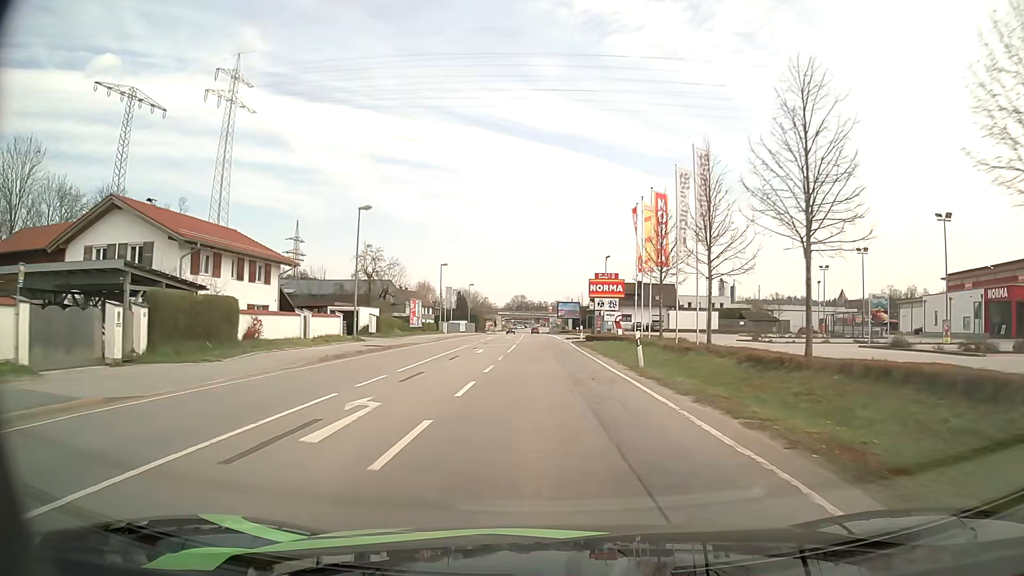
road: primary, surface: asphalt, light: Day
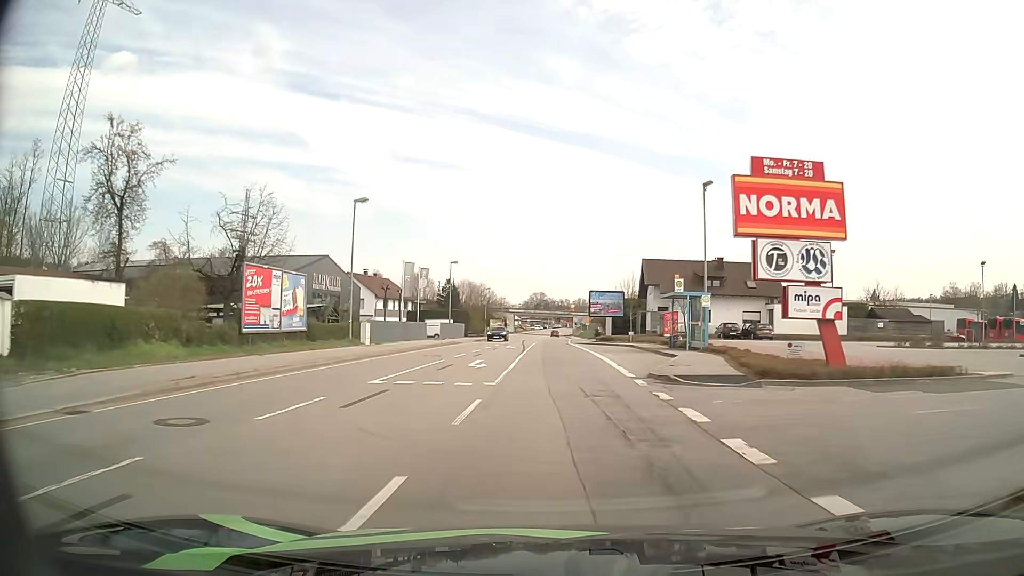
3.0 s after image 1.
(-0.4, +40.8) m; -2°
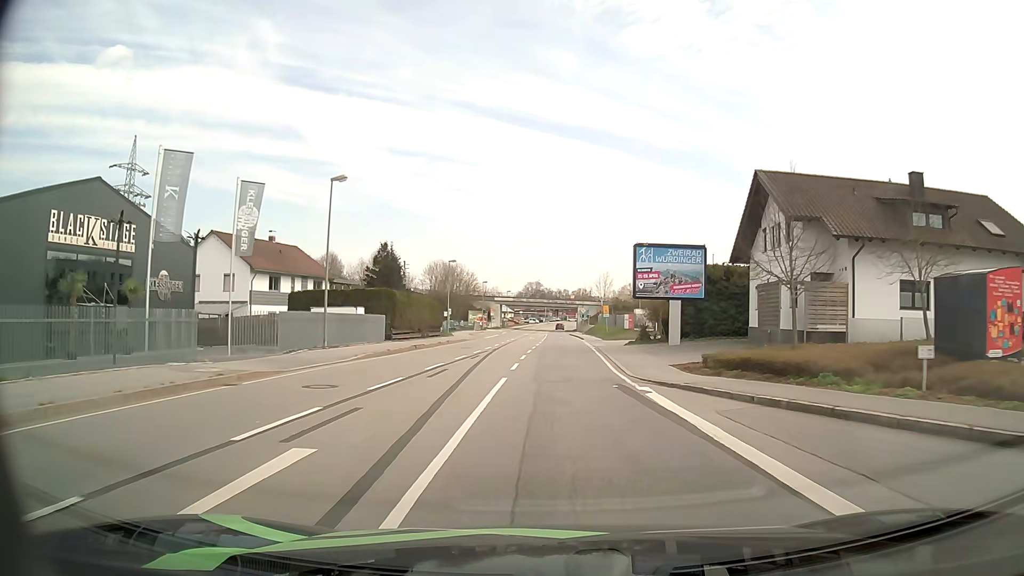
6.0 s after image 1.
(-0.2, +39.4) m; 0°
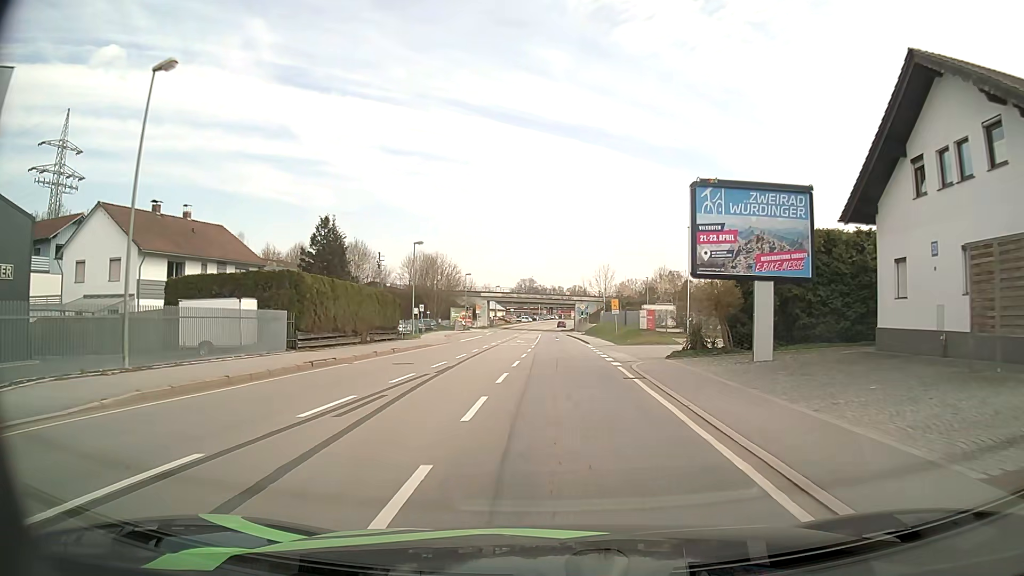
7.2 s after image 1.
(+0.1, +15.7) m; 0°
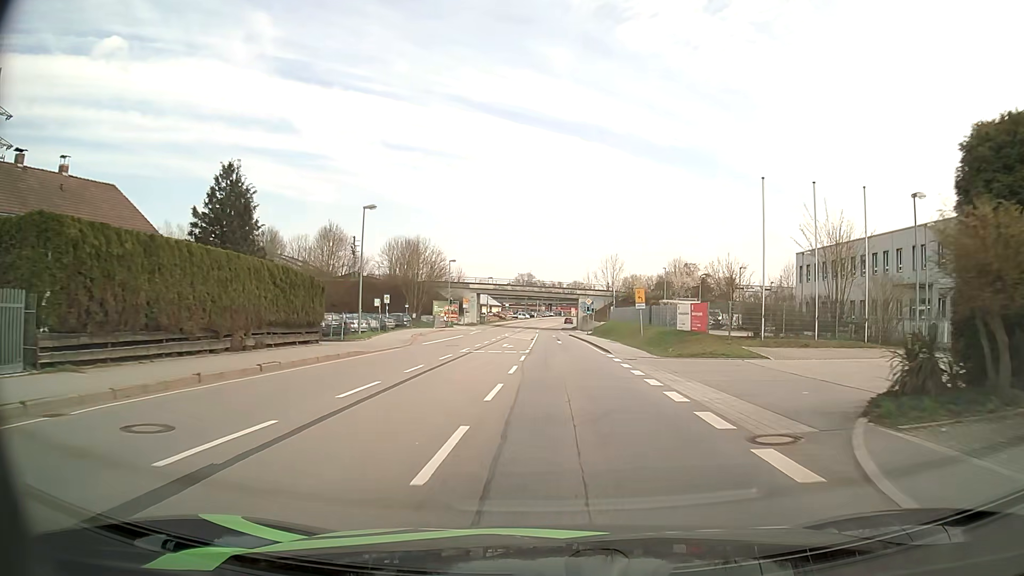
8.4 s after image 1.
(0.0, +15.8) m; 0°
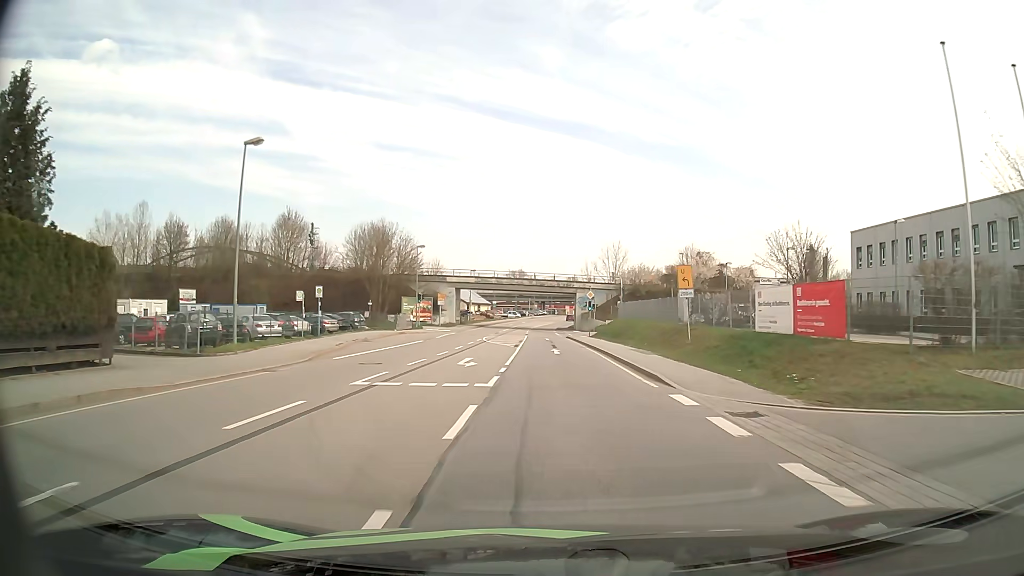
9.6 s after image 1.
(+0.1, +15.9) m; +1°
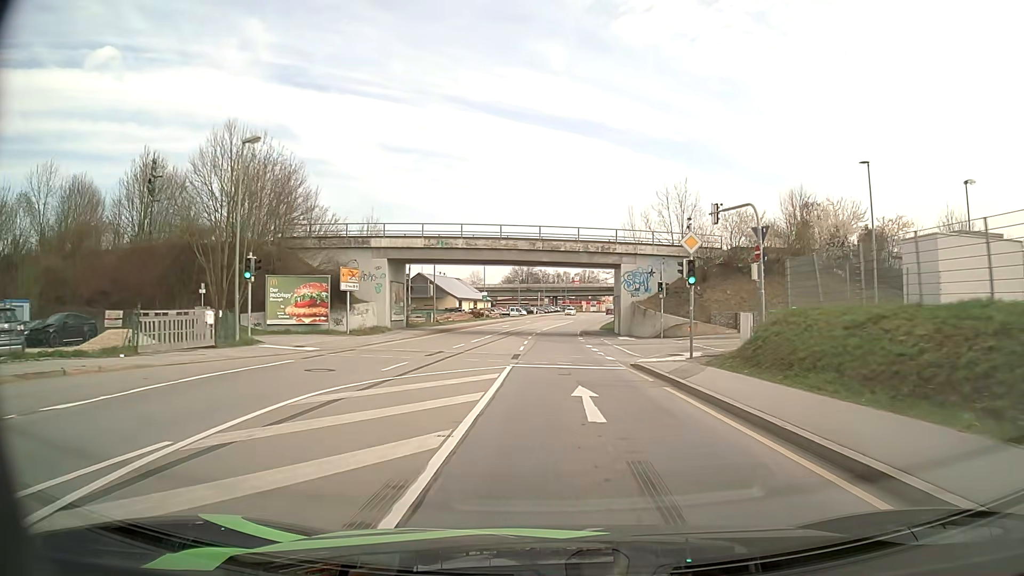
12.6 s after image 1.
(-0.5, +41.1) m; -1°
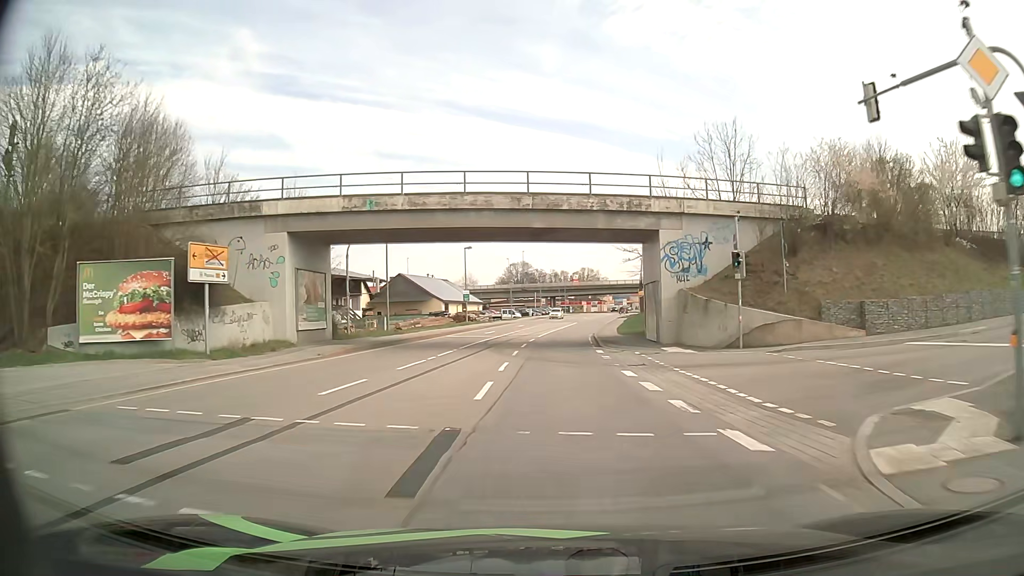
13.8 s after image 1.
(+0.1, +16.9) m; 0°
(0, +10) (0, +20) (0, +30) (+1, +40) (+1, +50) (+2, +60) (+3, +70) (+4, +80) (+5, +90) (+6, +100) m
